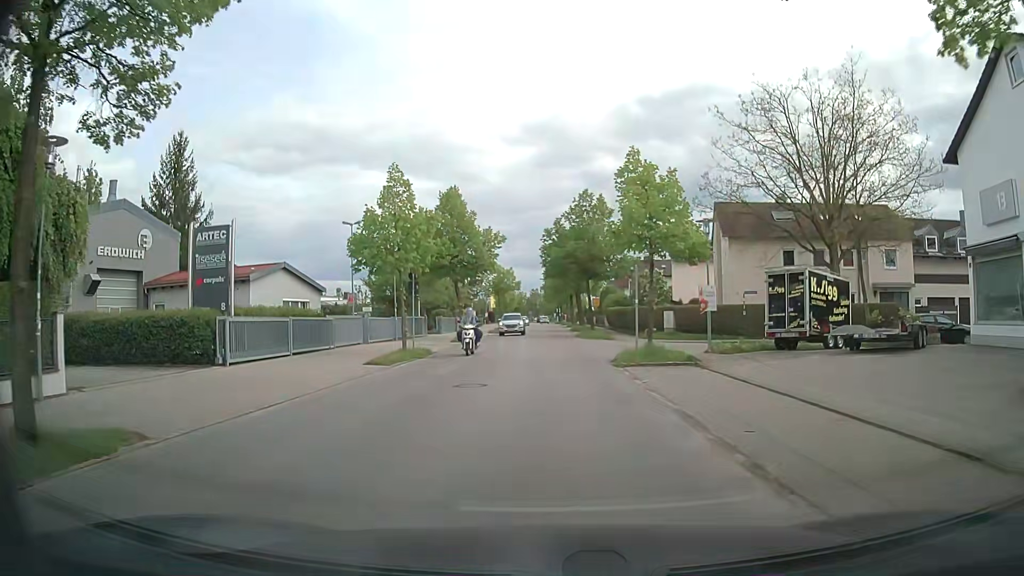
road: residential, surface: asphalt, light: Day
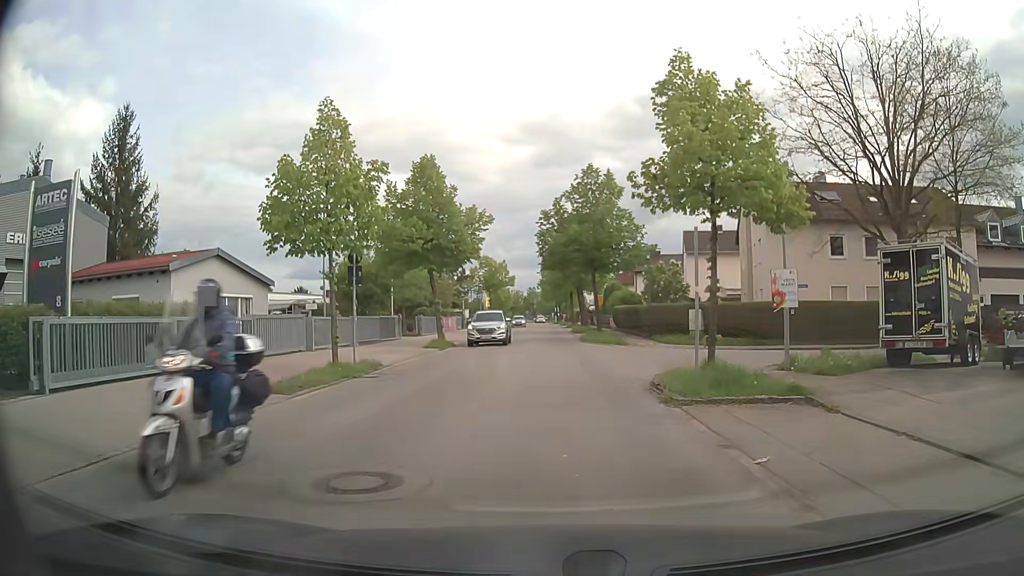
(+0.1, +7.8) m; +2°
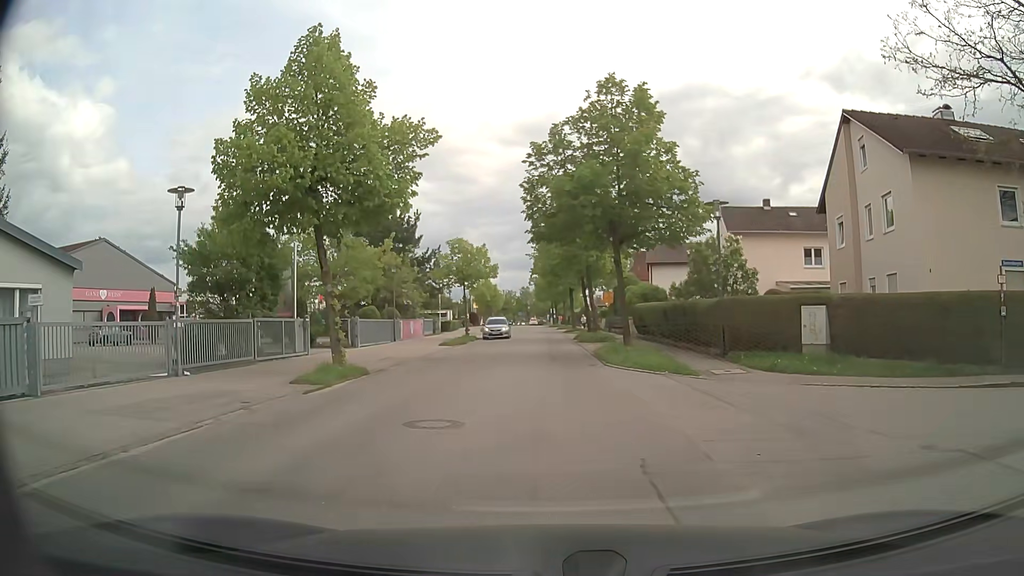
(-0.1, +15.3) m; 0°
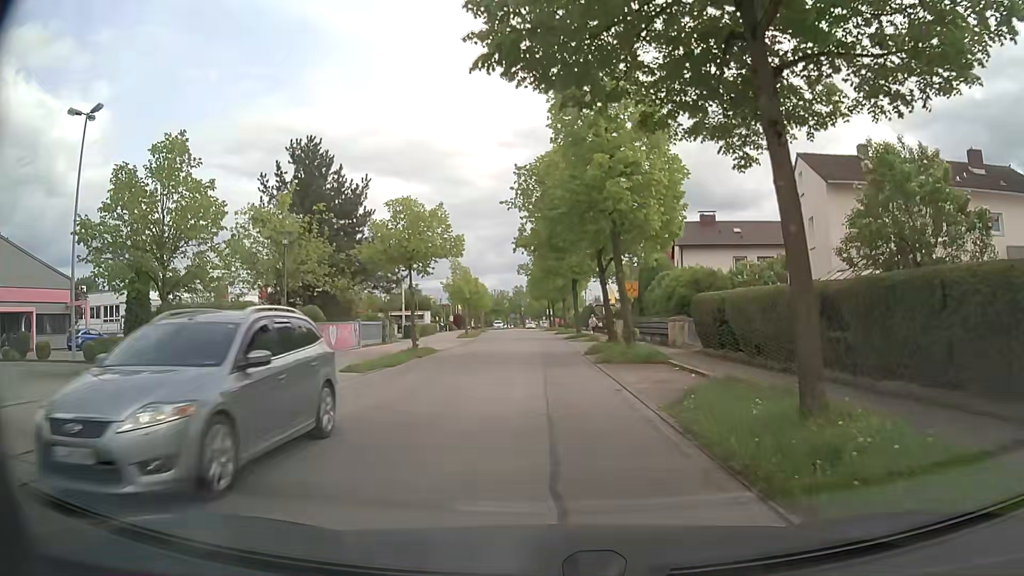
(-0.1, +17.1) m; -1°
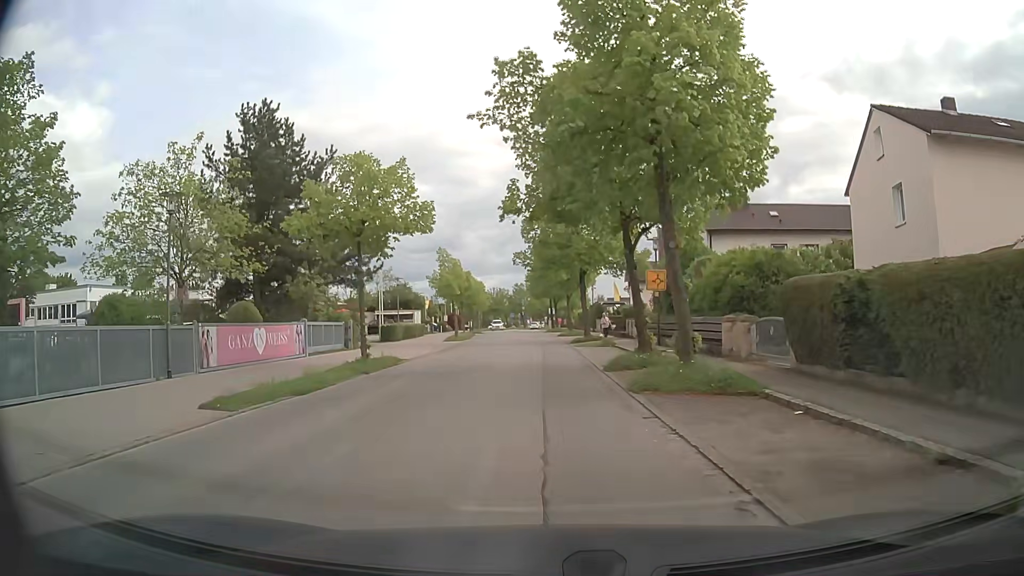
(0.0, +8.3) m; +1°
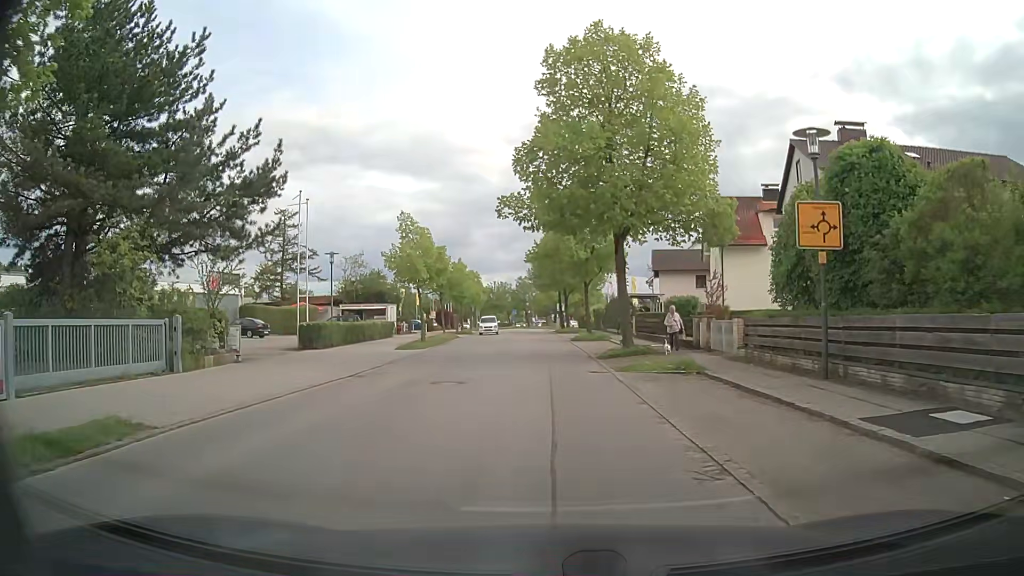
(-0.3, +17.2) m; -1°
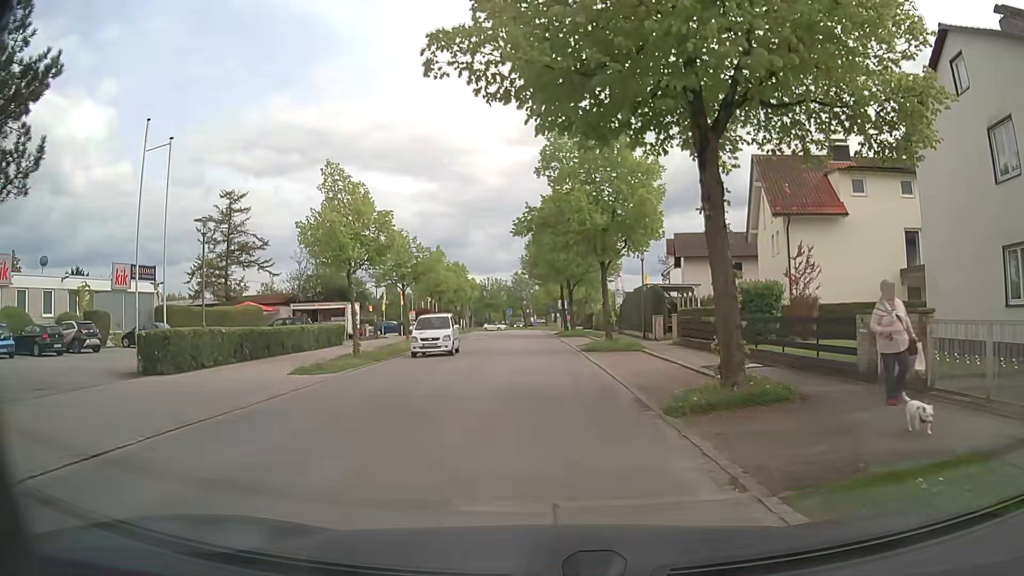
(-0.1, +13.1) m; -1°
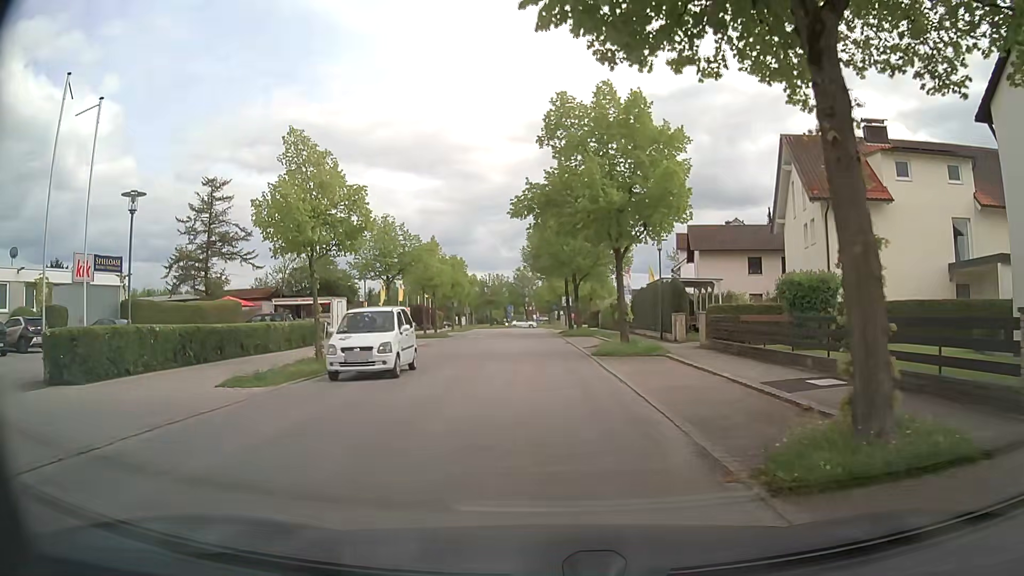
(0.0, +4.4) m; 0°
(0, +10) (0, +20) (0, +30) (0, +40) (-1, +50) (-1, +60) (-1, +70) (-1, +80) (-1, +90) (-1, +100) m
